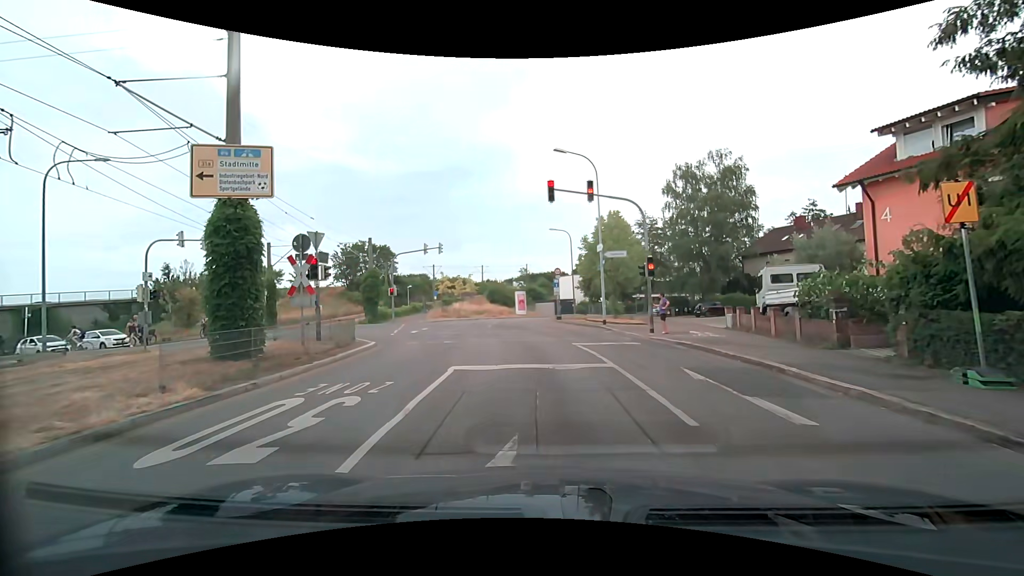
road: residential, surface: asphalt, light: Day
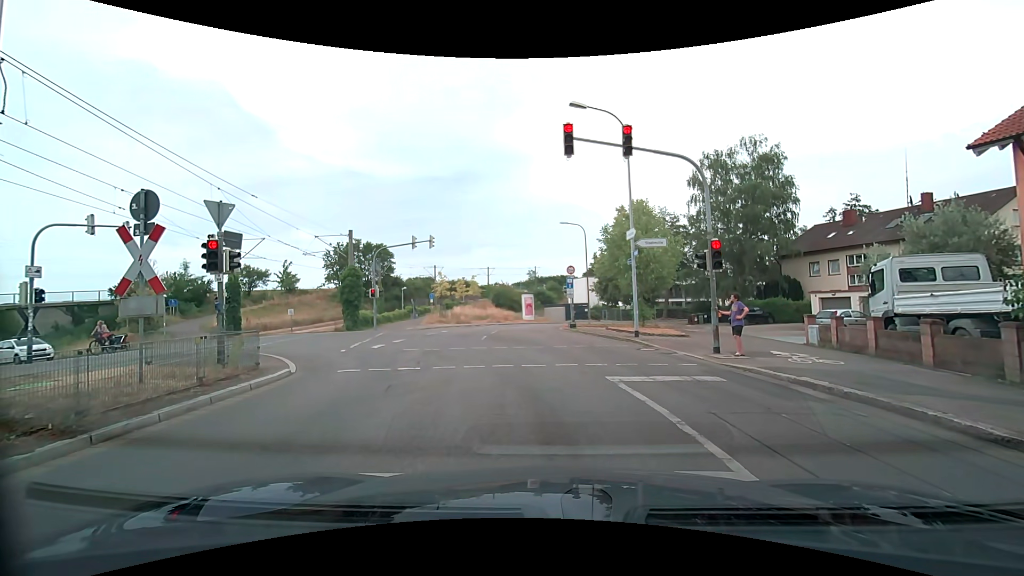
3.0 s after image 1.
(0.0, +6.0) m; 0°
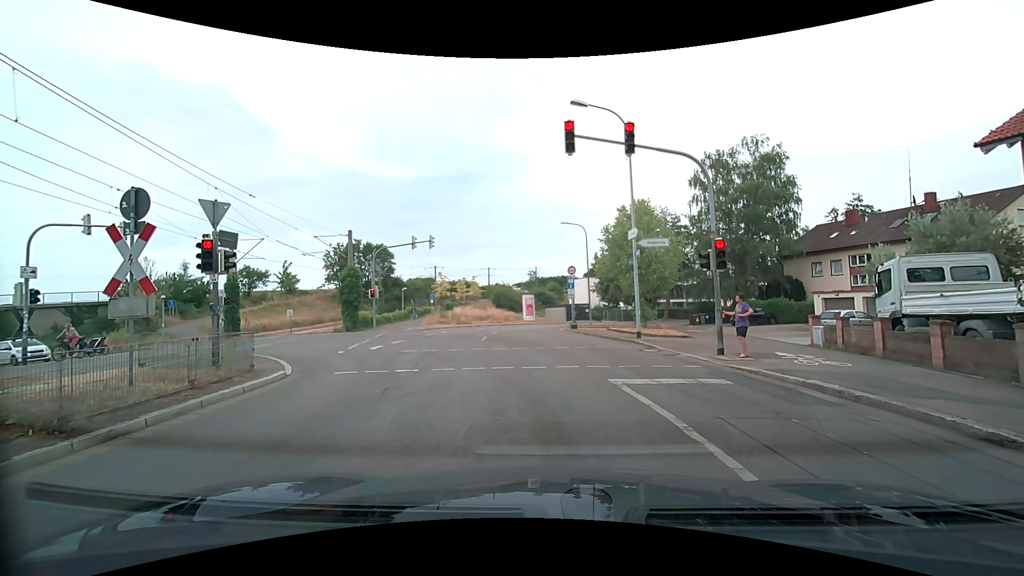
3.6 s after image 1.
(0.0, +0.2) m; 0°
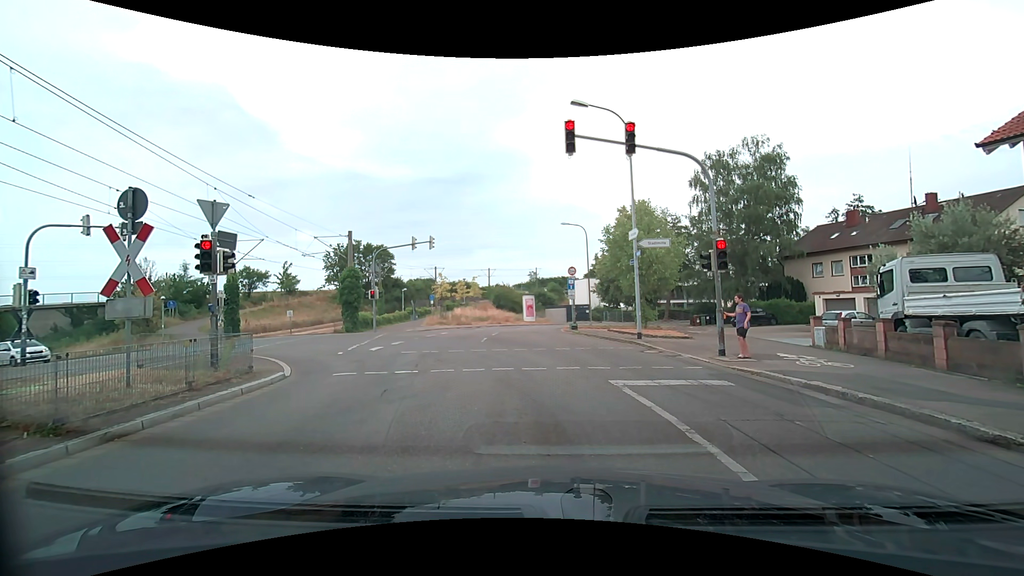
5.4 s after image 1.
(0.0, +0.1) m; 0°
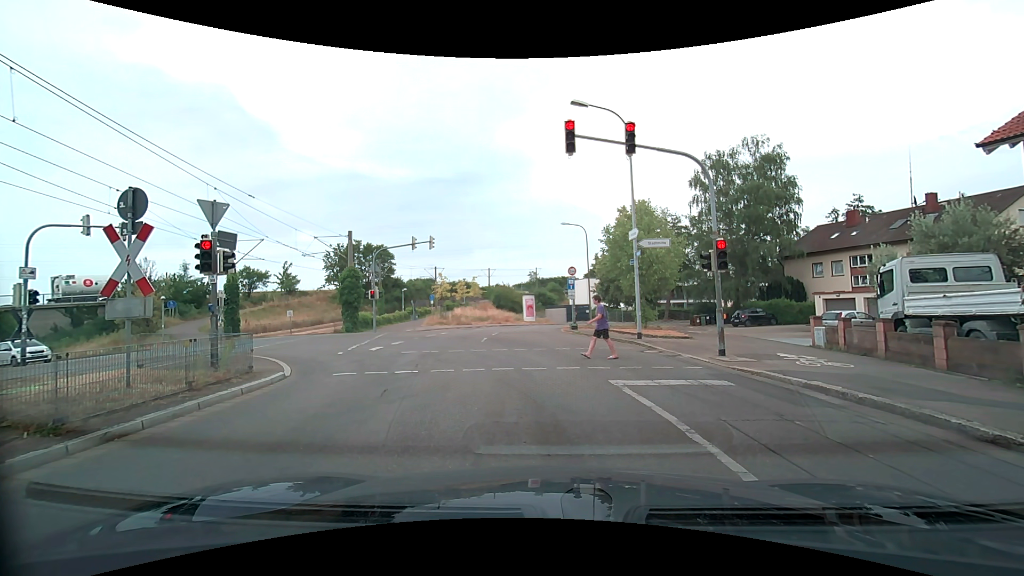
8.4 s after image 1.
(0.0, 0.0) m; 0°
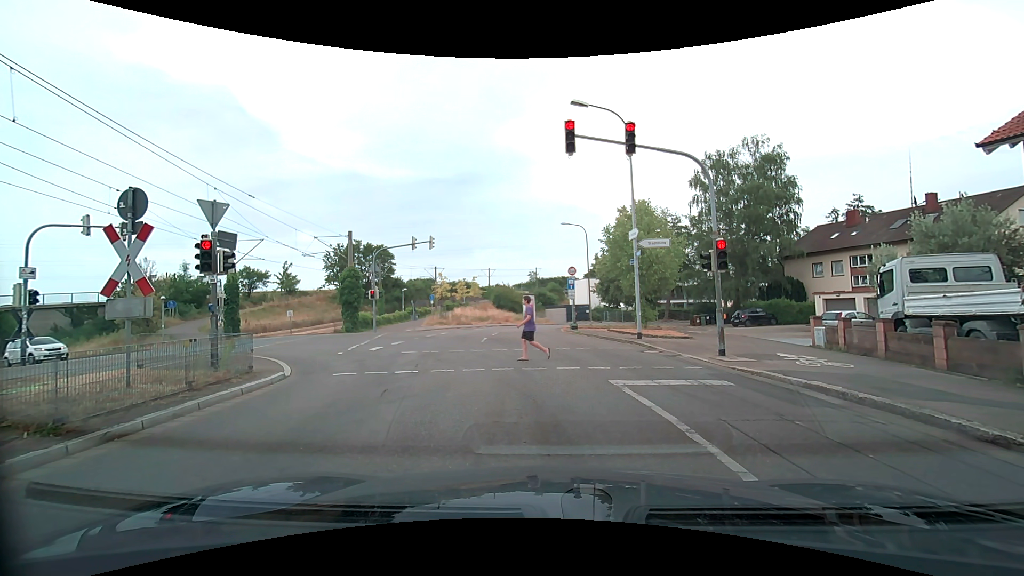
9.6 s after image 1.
(0.0, 0.0) m; 0°
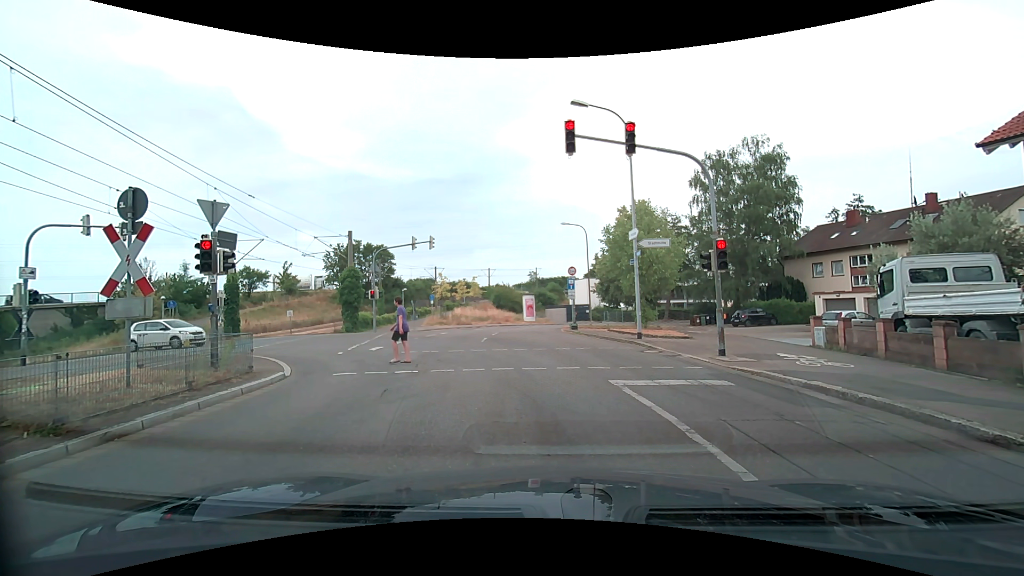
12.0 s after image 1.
(0.0, 0.0) m; 0°
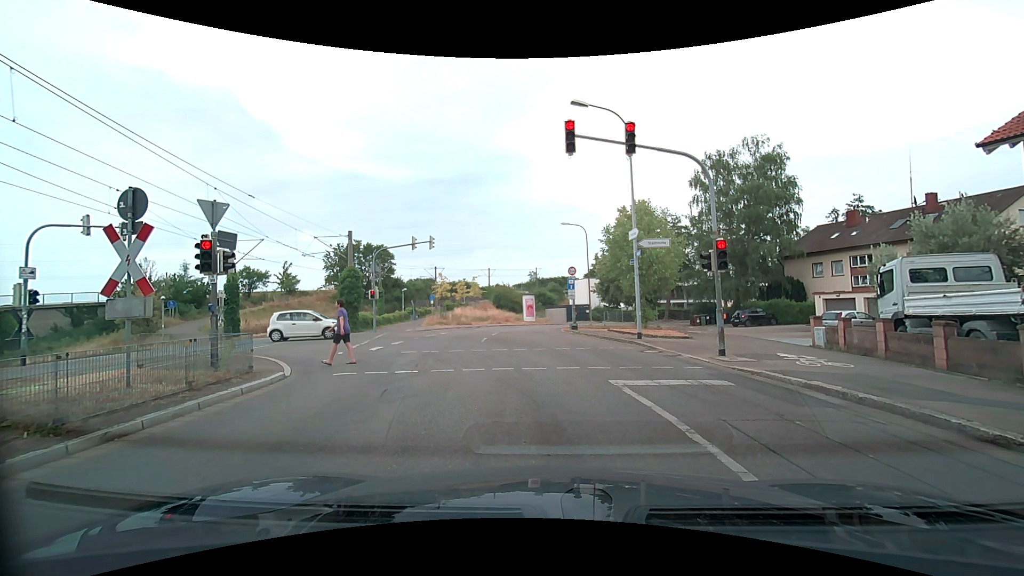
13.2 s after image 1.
(0.0, 0.0) m; 0°
